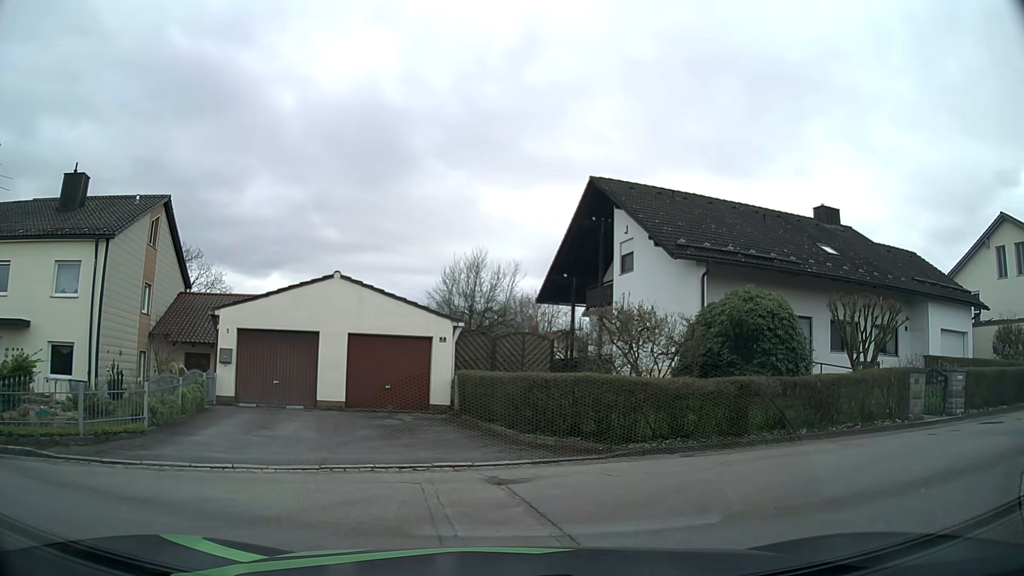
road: residential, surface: asphalt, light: Day
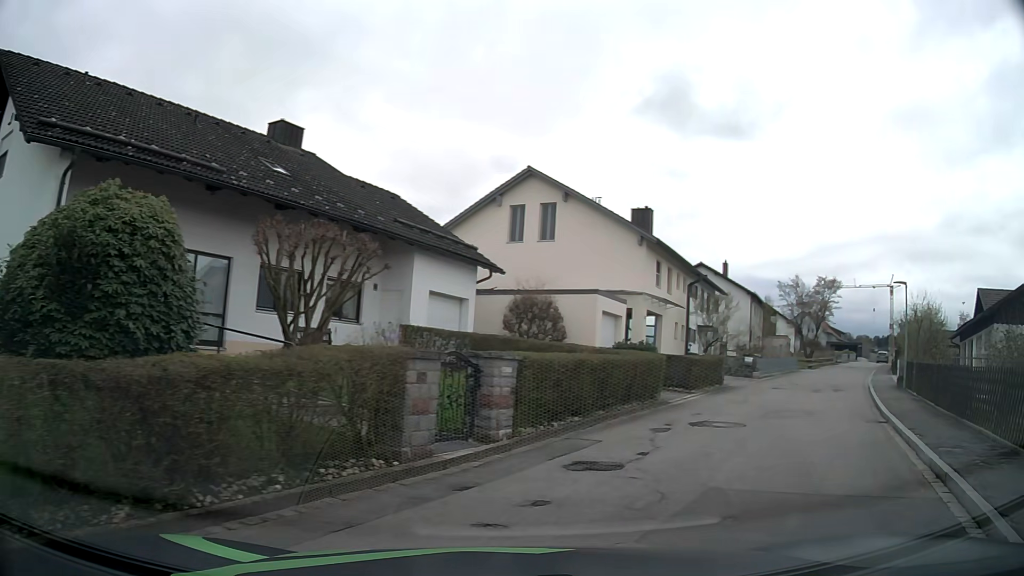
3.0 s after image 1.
(+2.8, +8.0) m; +46°
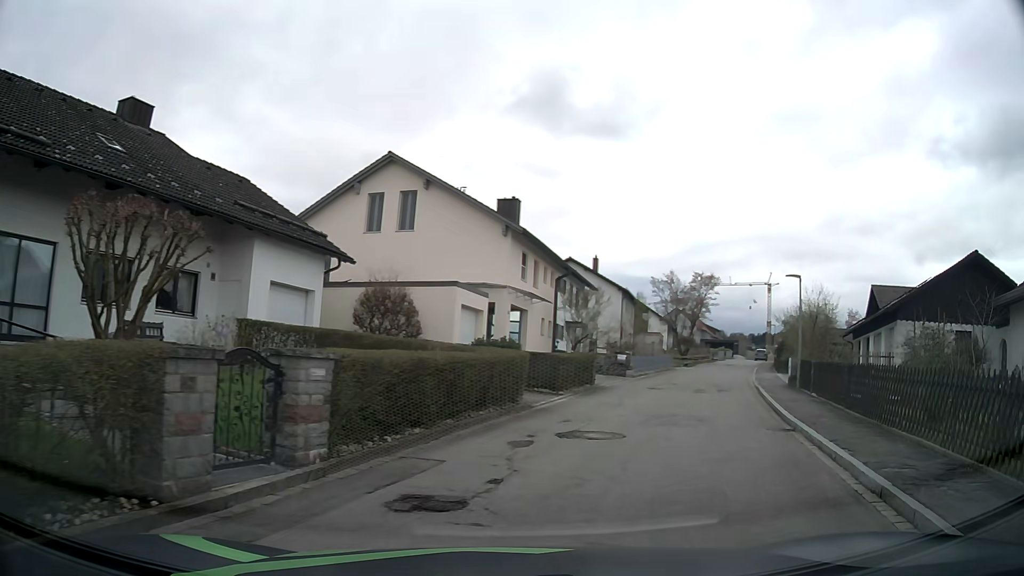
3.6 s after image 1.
(+0.2, +2.1) m; +11°
